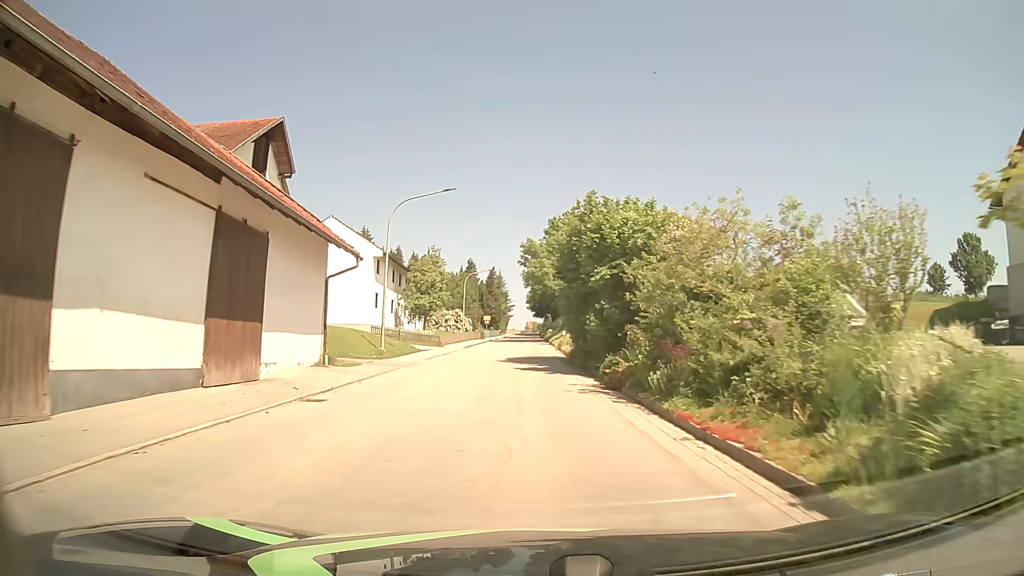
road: tertiary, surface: asphalt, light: Day
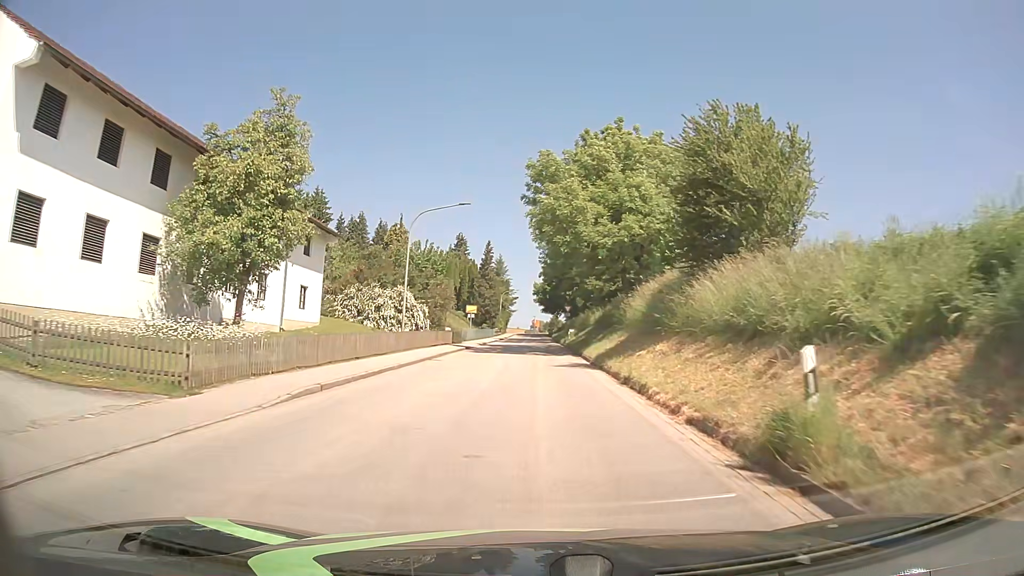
(-0.5, +37.0) m; 0°
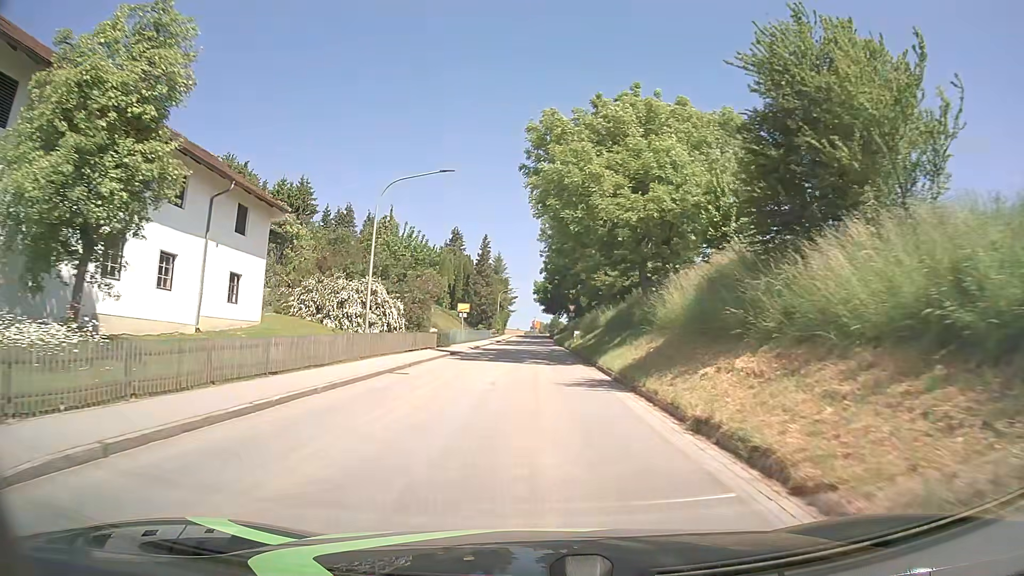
(0.0, +7.6) m; 0°
